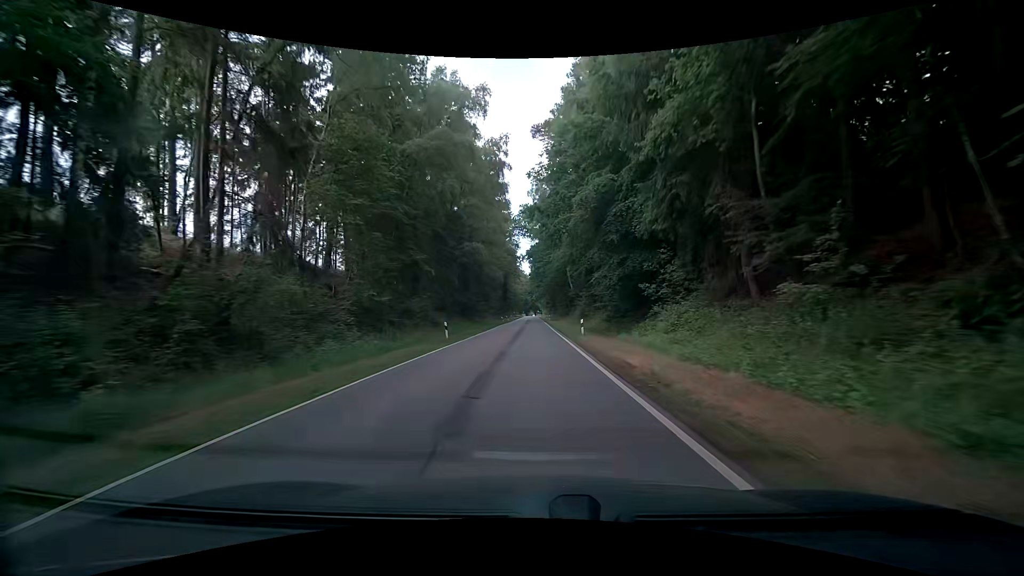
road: tertiary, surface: asphalt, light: Day
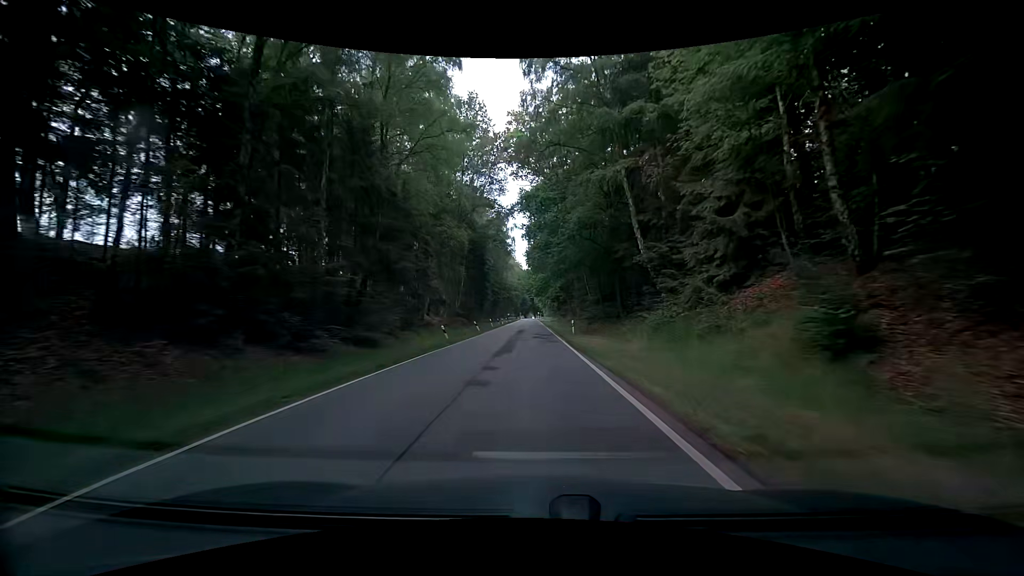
(+0.4, +52.4) m; +1°
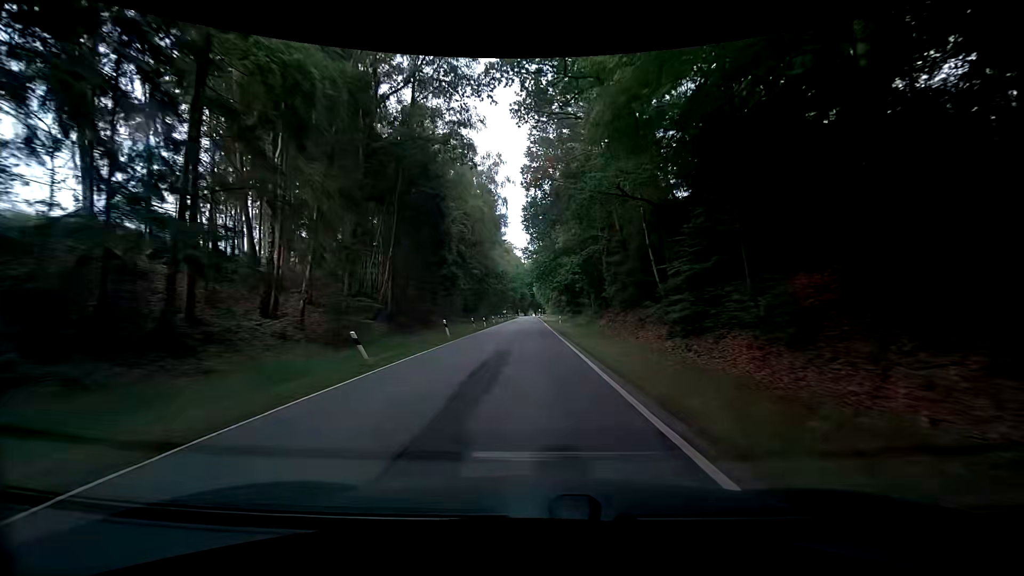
(-0.4, +31.3) m; -1°
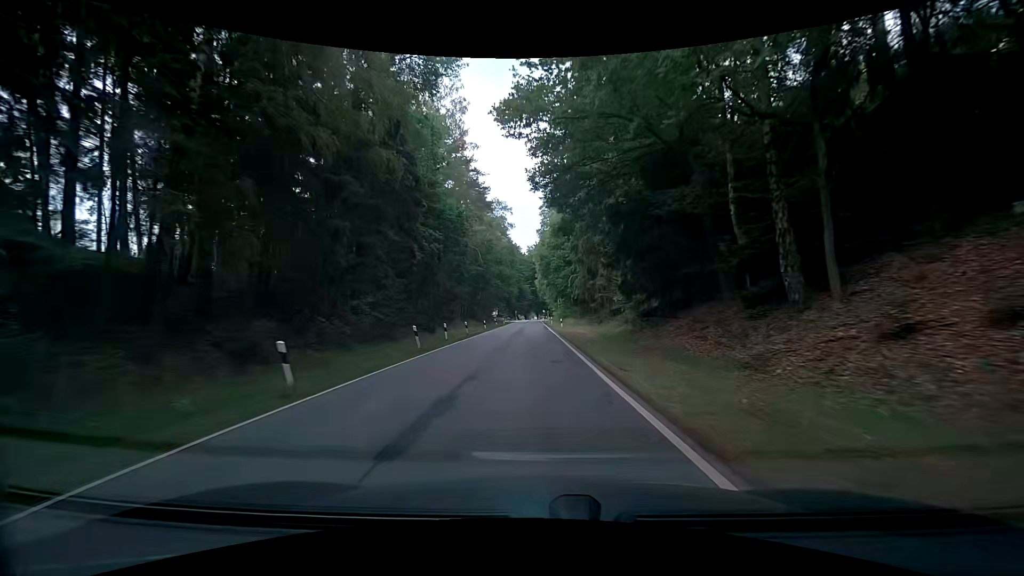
(+0.2, +52.8) m; 0°
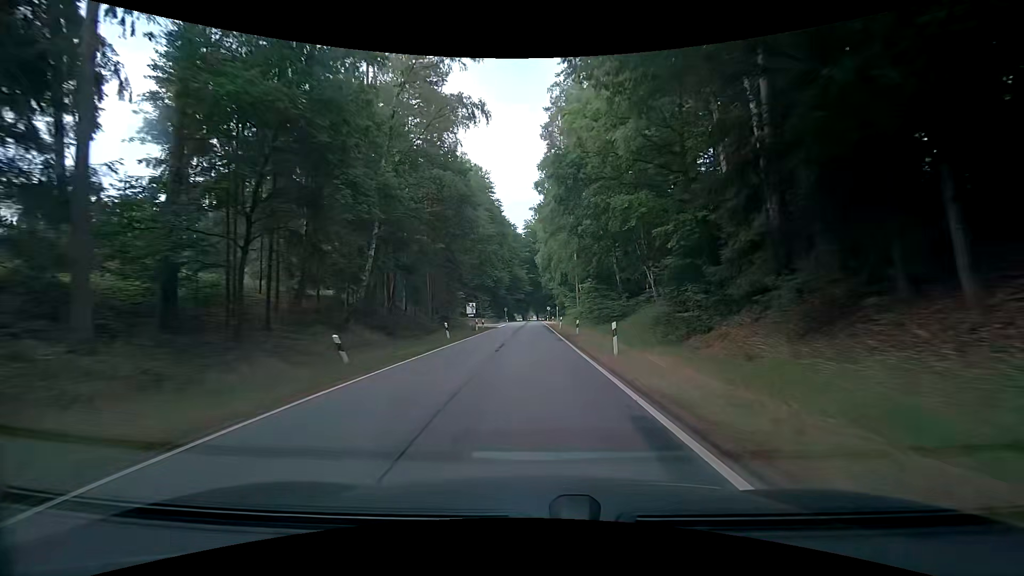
(-0.4, +53.5) m; +2°
(0, +10) (-1, +20) (-1, +30) (-1, +40) (-2, +50) (-2, +60) (-3, +70) (-3, +80) (-3, +90) (-3, +100) m
